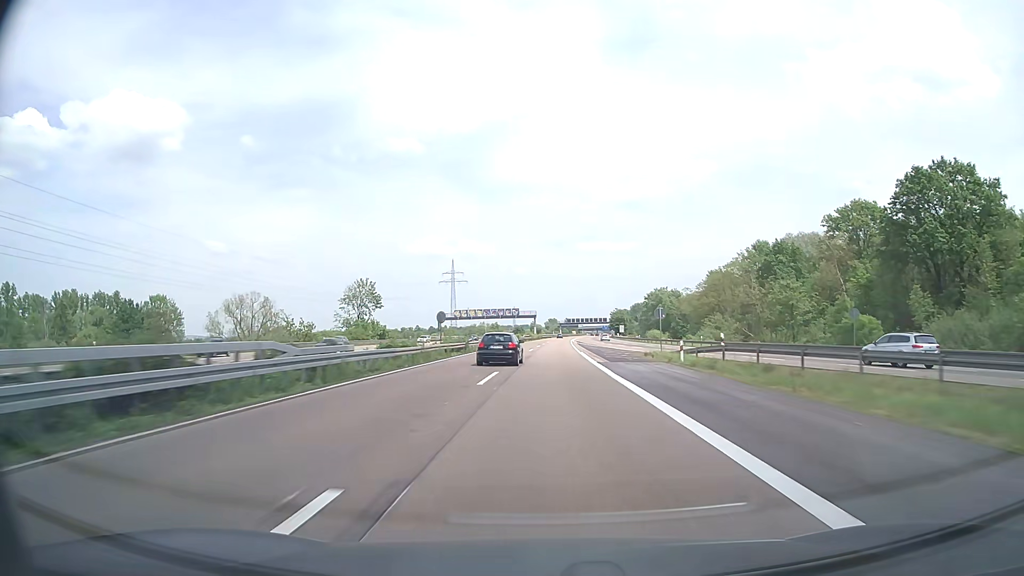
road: motorway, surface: asphalt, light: Day
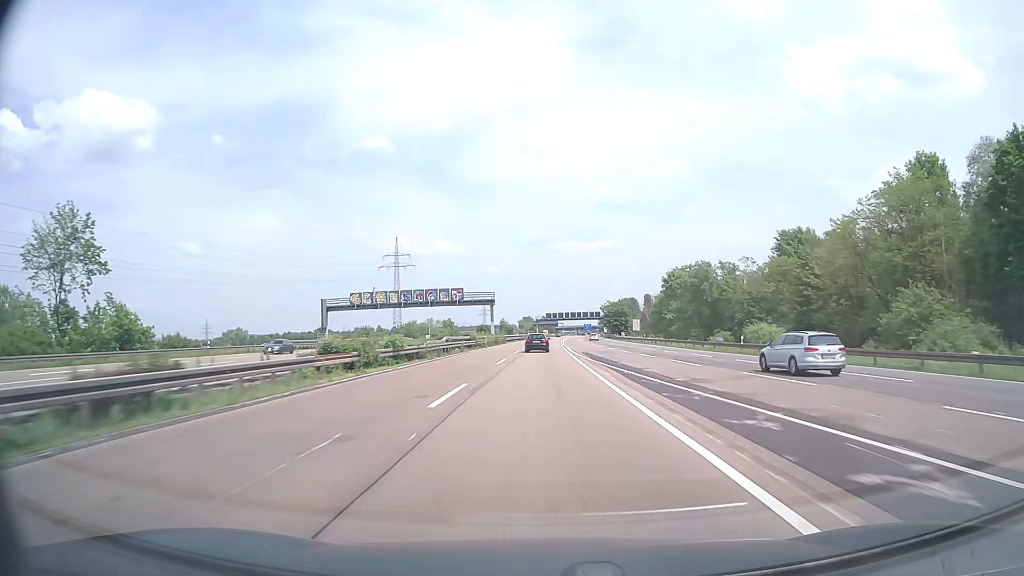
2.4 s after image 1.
(+1.4, +76.1) m; +2°
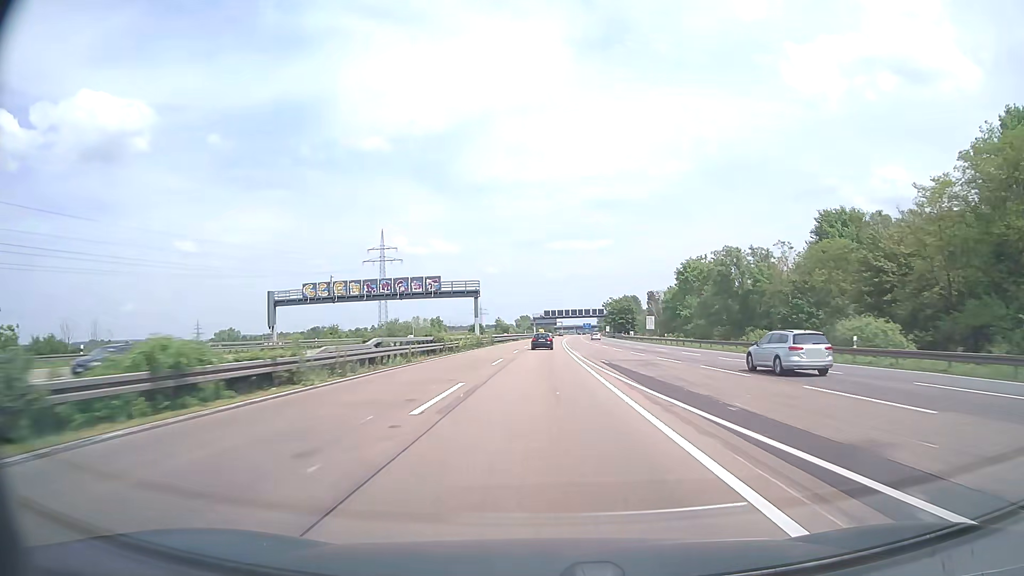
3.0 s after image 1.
(0.0, +19.0) m; 0°
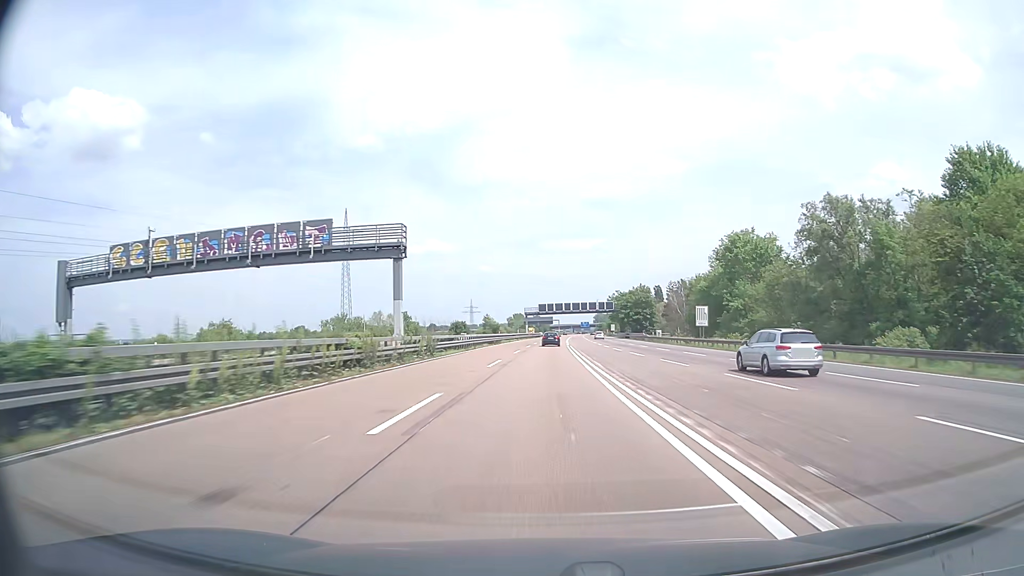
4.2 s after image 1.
(+0.2, +38.1) m; 0°
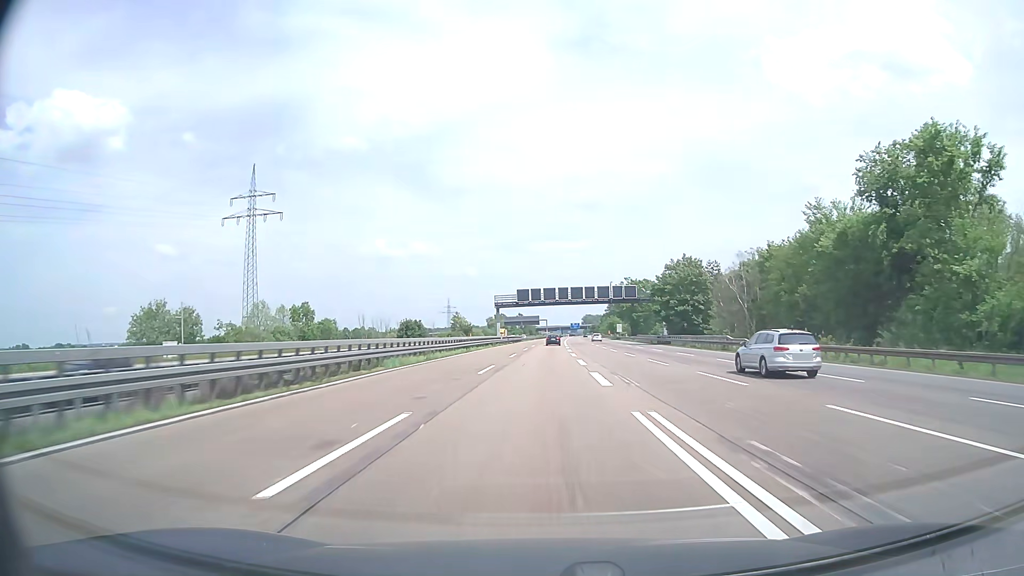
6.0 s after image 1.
(+0.7, +57.1) m; +1°
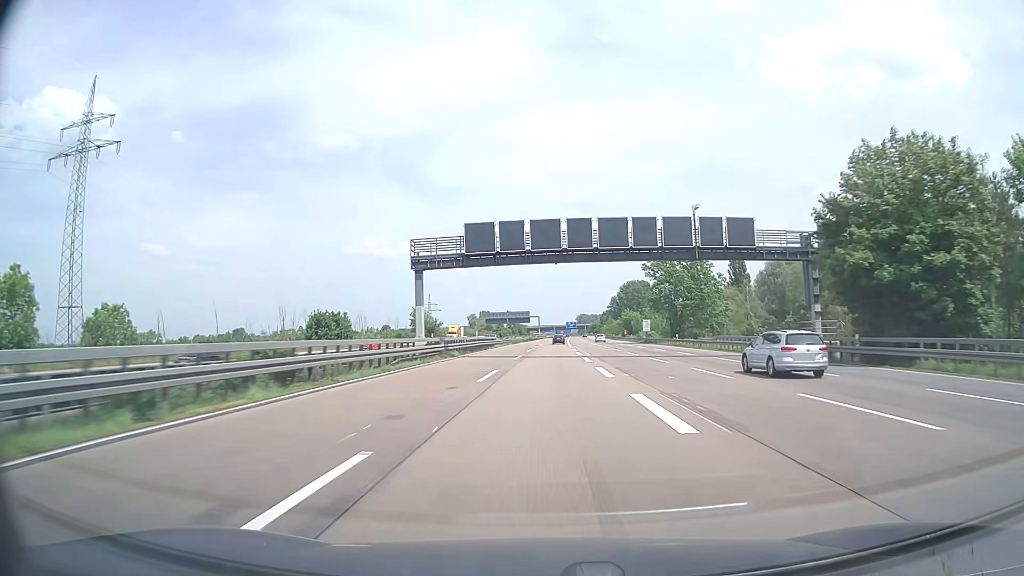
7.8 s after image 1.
(+0.3, +57.1) m; +1°
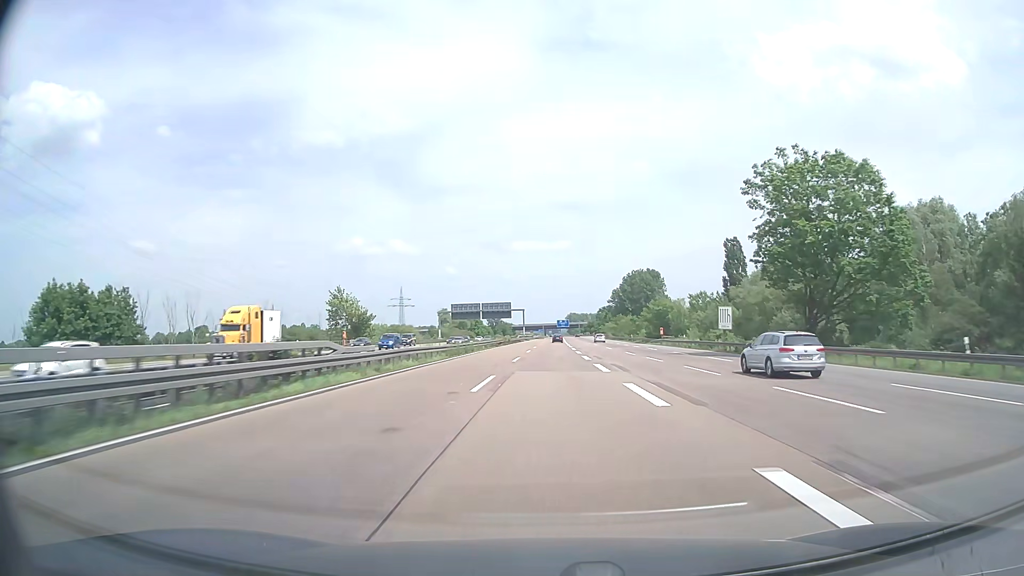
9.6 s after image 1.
(+0.5, +57.1) m; +1°
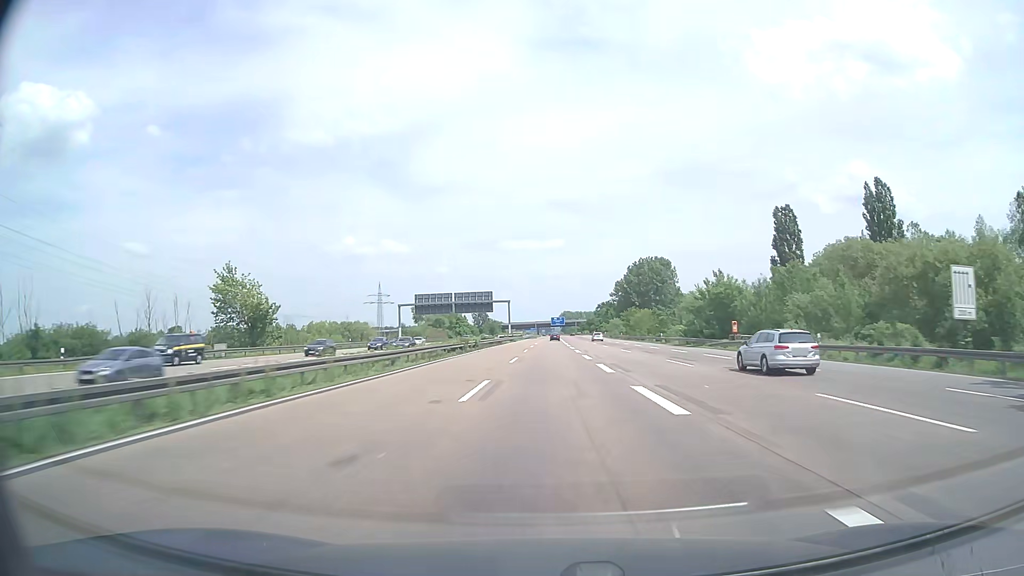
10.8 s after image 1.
(+0.2, +38.1) m; +1°
(0, +10) (0, +20) (0, +30) (0, +40) (0, +50) (0, +60) (+1, +70) (+1, +80) (+1, +90) (+1, +100) m
